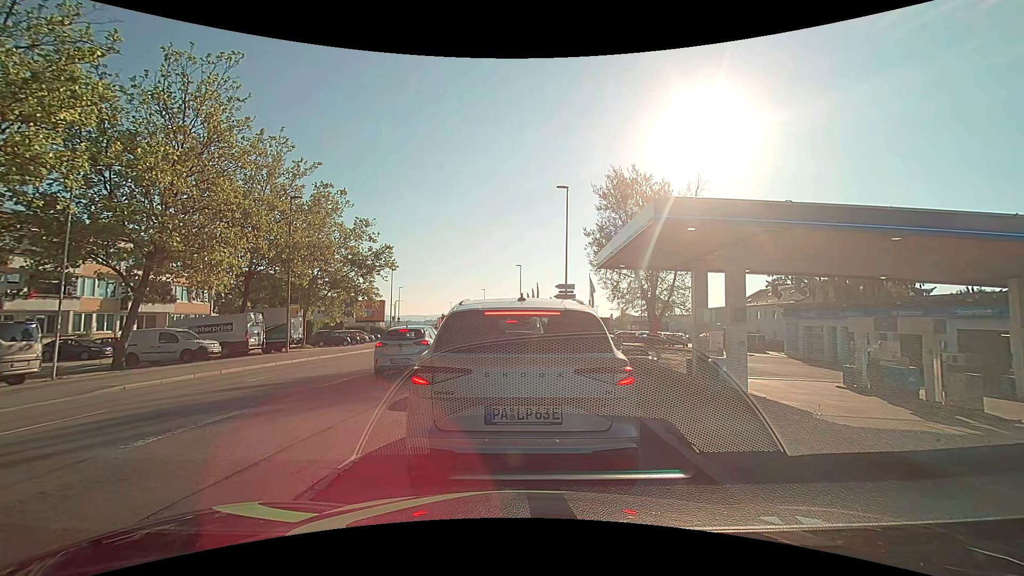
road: tertiary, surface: asphalt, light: Day
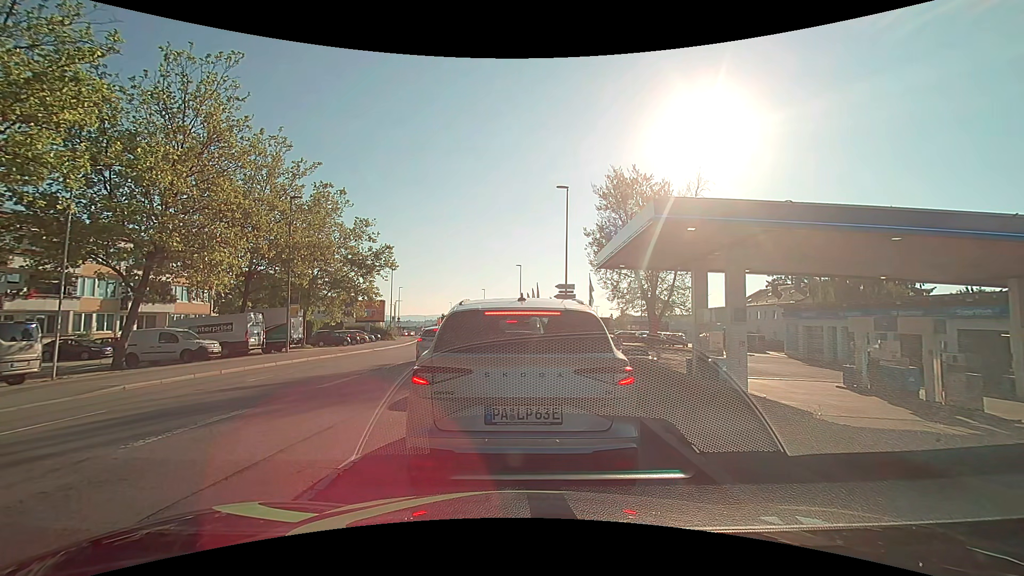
(0.0, 0.0) m; 0°
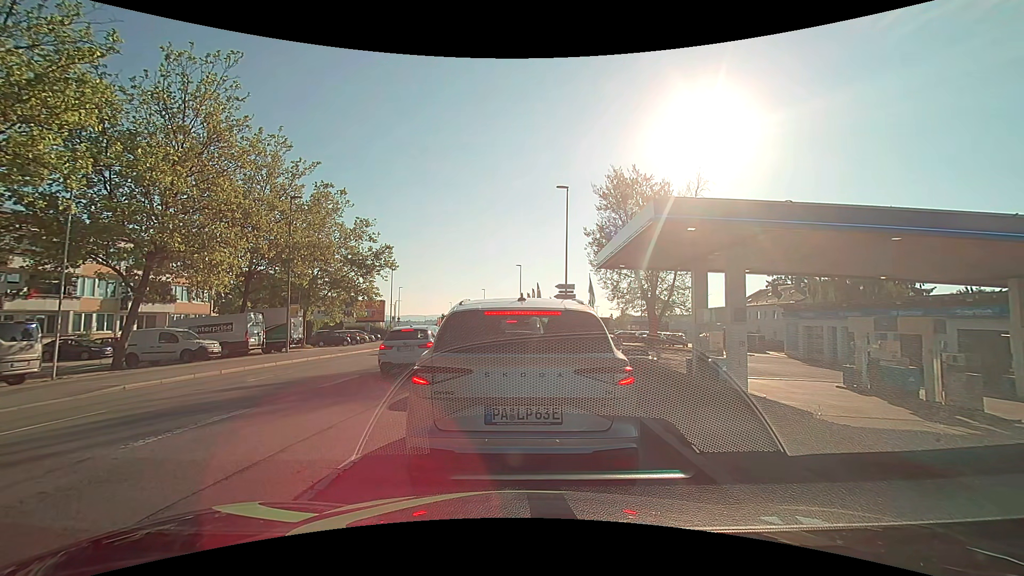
(0.0, 0.0) m; 0°
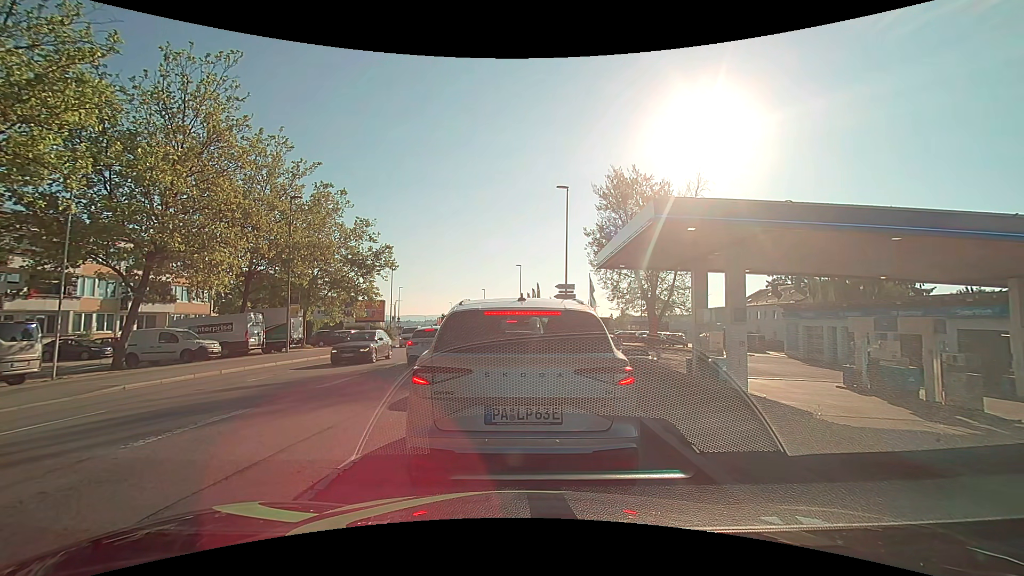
(0.0, 0.0) m; 0°
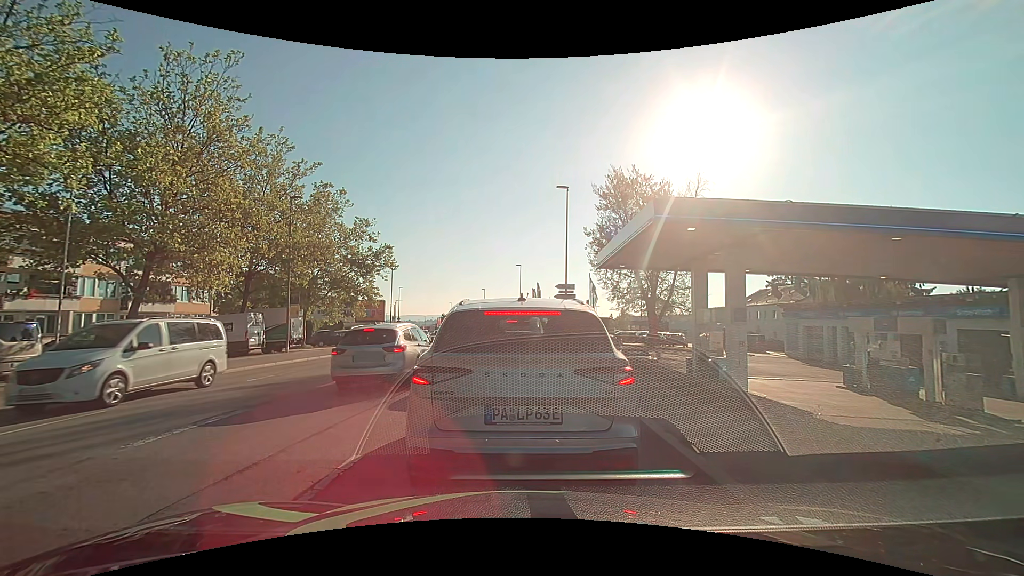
(0.0, 0.0) m; 0°
